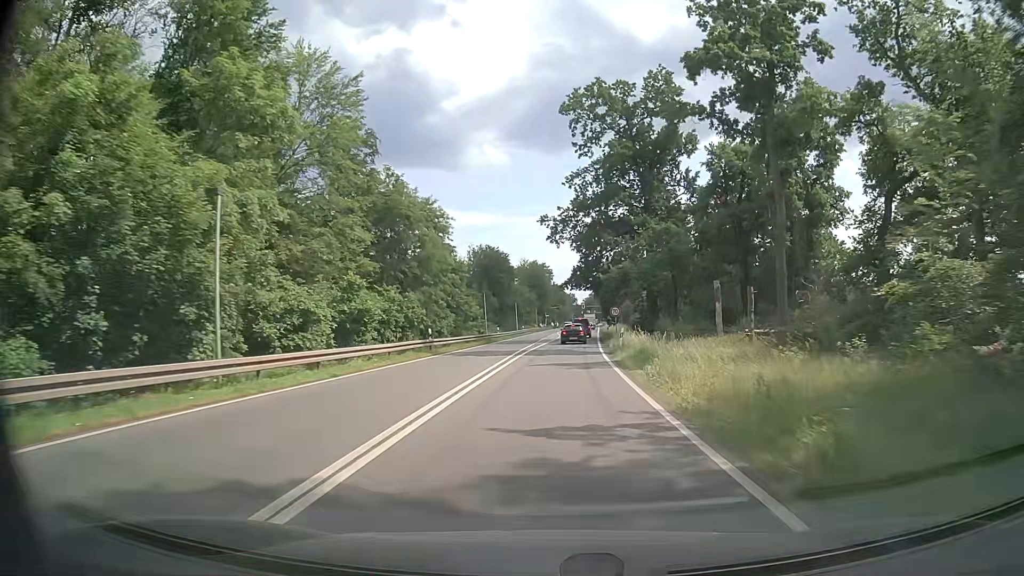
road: primary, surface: asphalt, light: Day
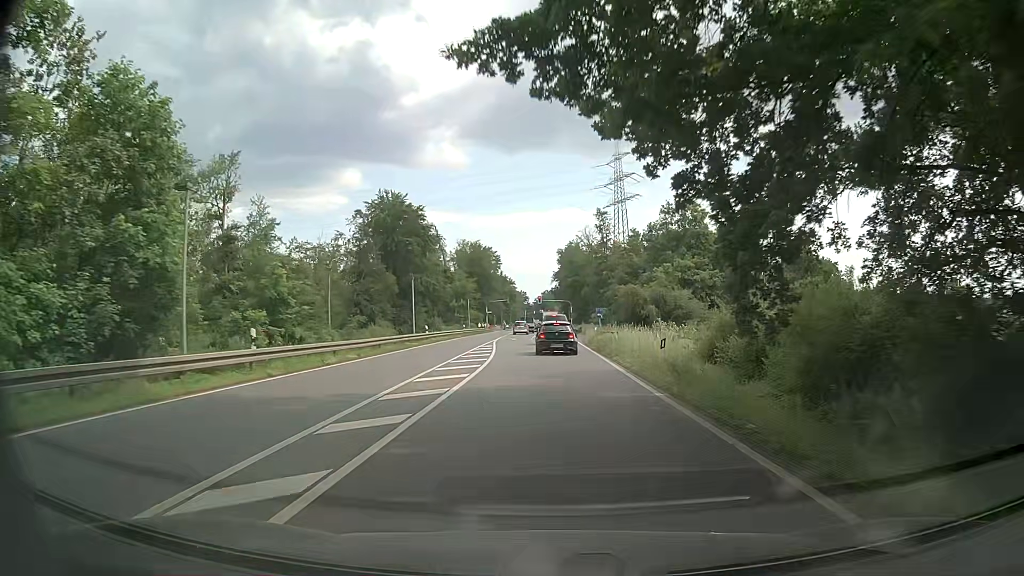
(+1.6, +49.0) m; +4°
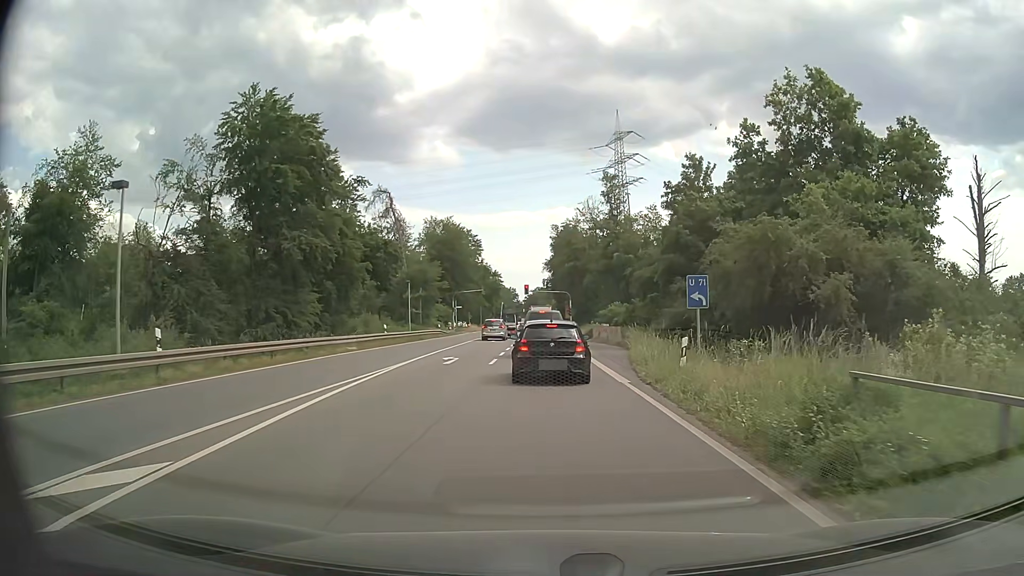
(+0.6, +33.8) m; +1°
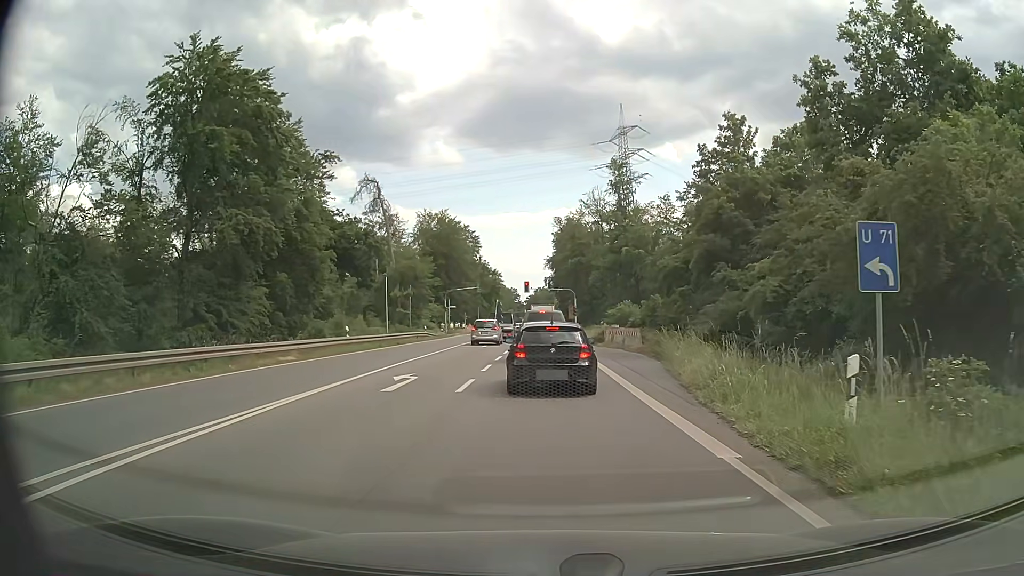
(0.0, +8.5) m; 0°
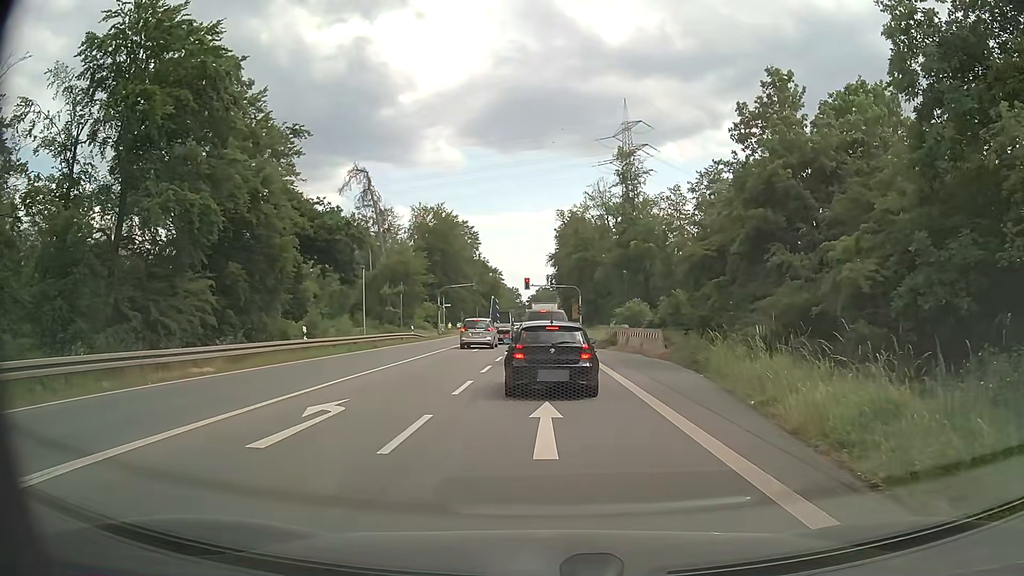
(0.0, +6.4) m; 0°
